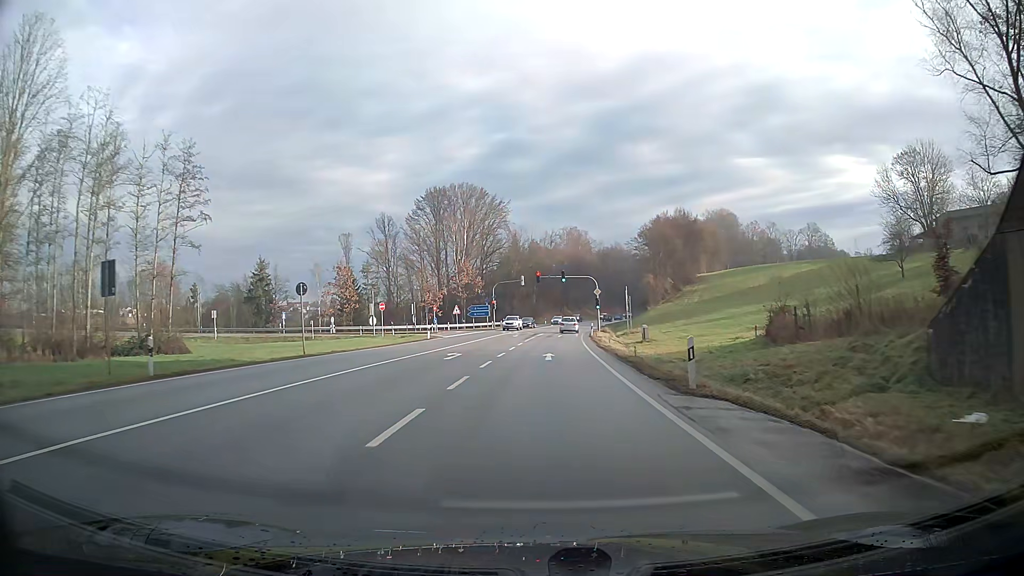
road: primary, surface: asphalt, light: Day
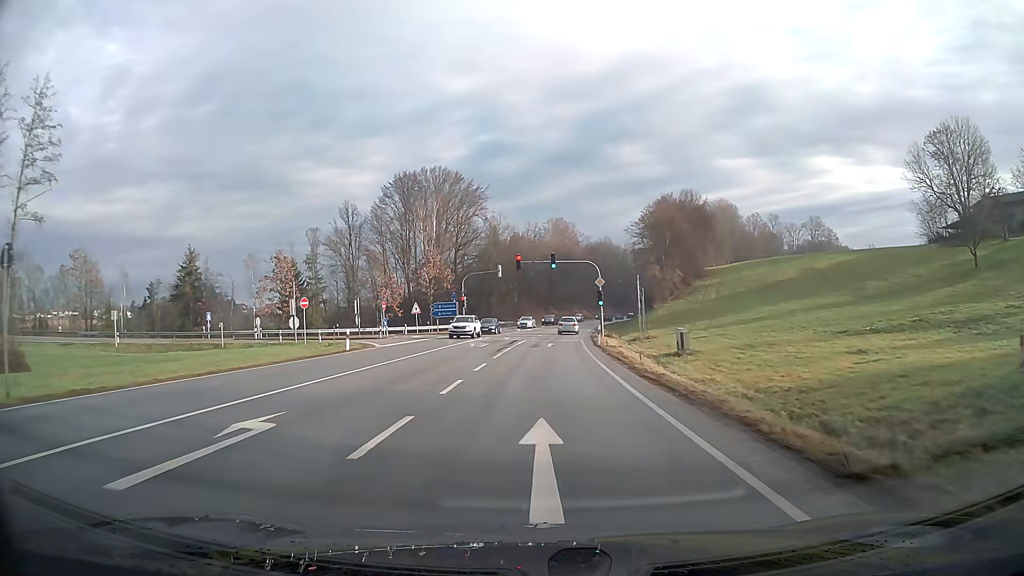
(+0.2, +18.5) m; +2°
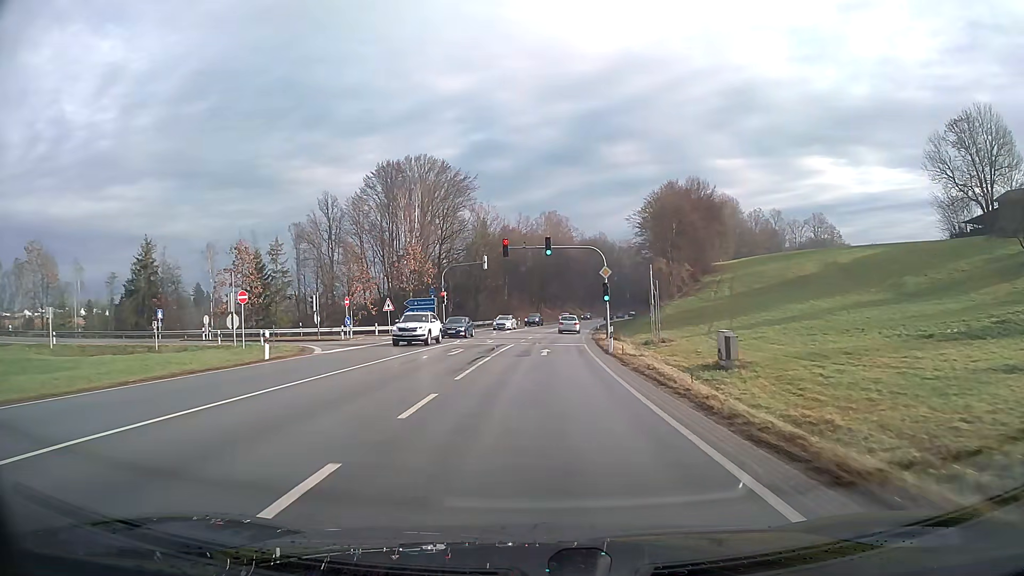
(+0.1, +9.4) m; +1°
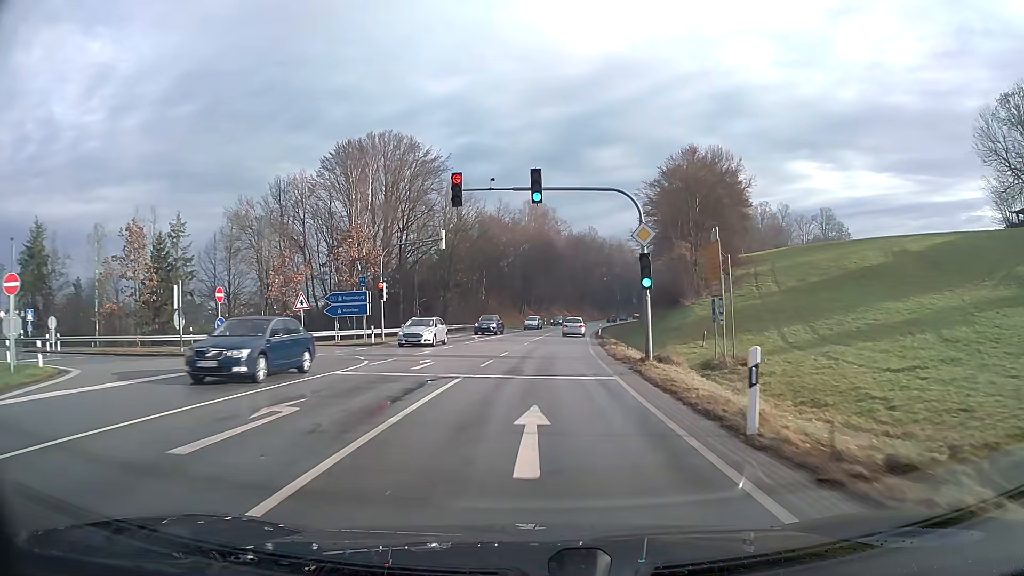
(+0.2, +19.2) m; +1°
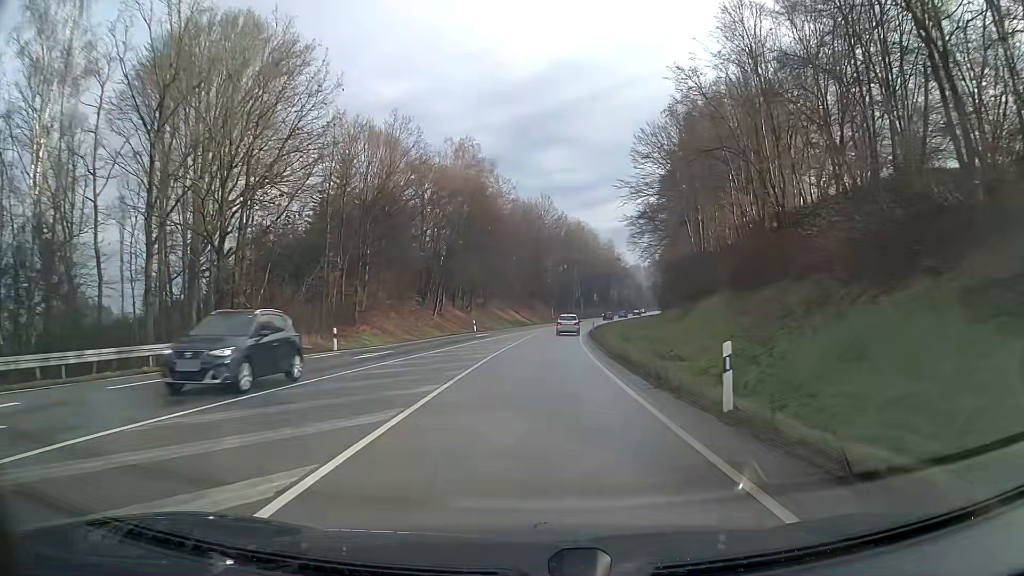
(+2.1, +49.3) m; +5°
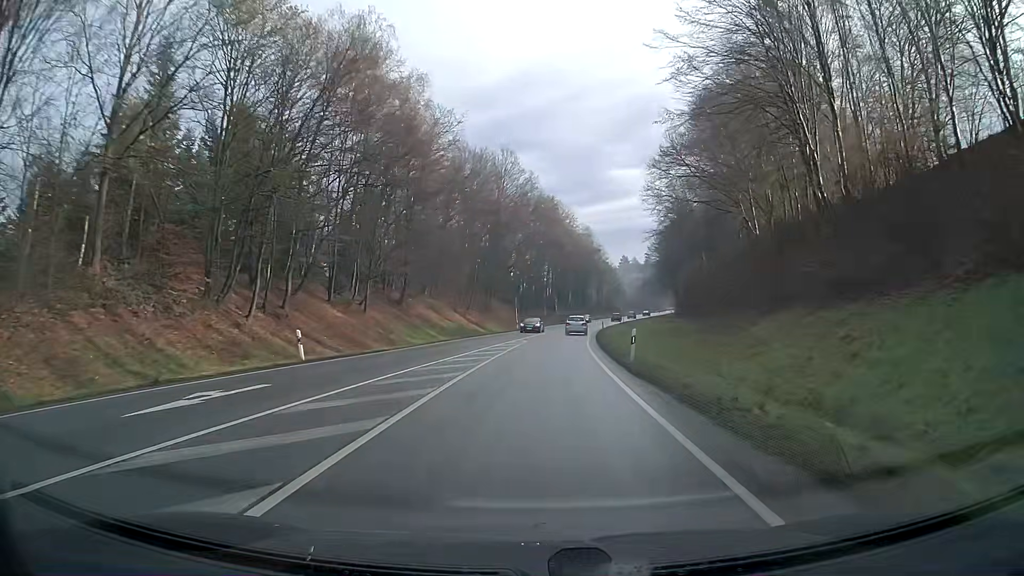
(+1.1, +39.2) m; +3°
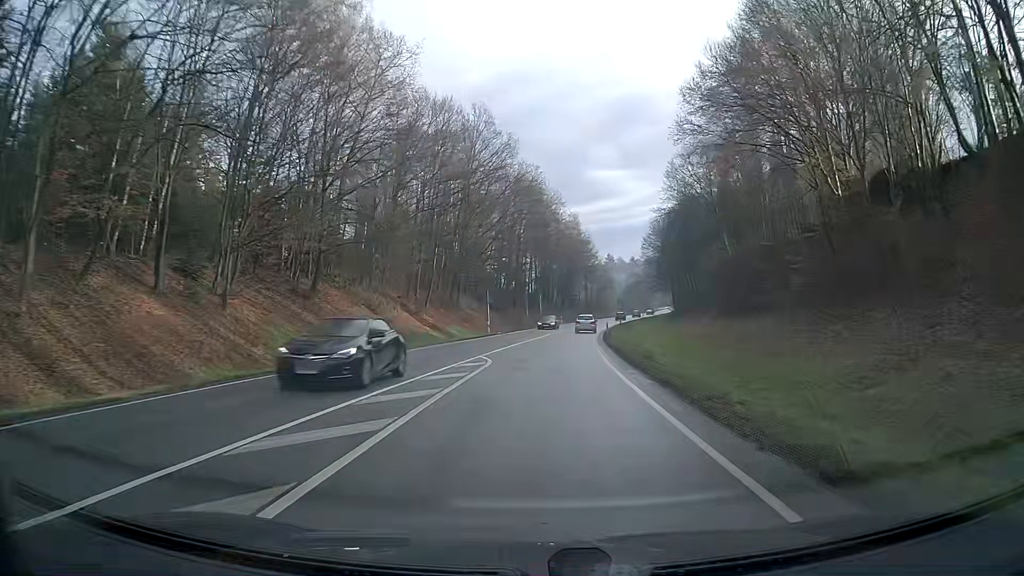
(+0.3, +19.7) m; +2°
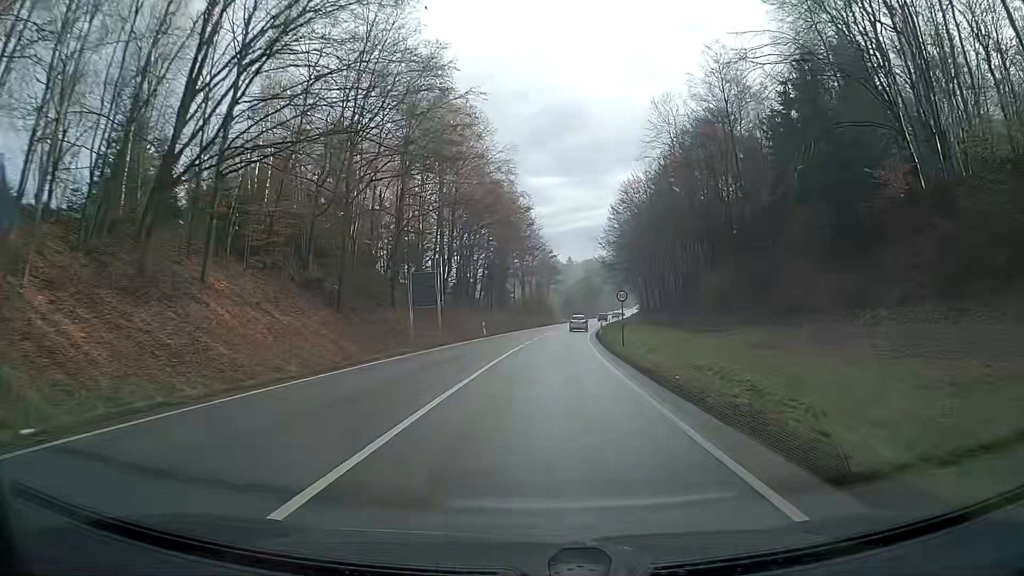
(+2.3, +49.5) m; +6°
